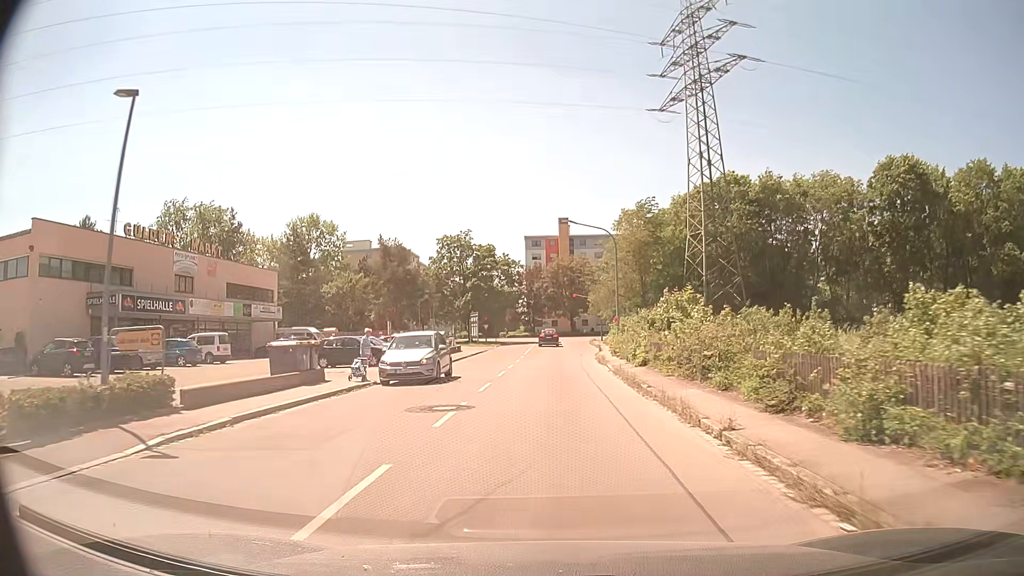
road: residential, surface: asphalt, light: Day
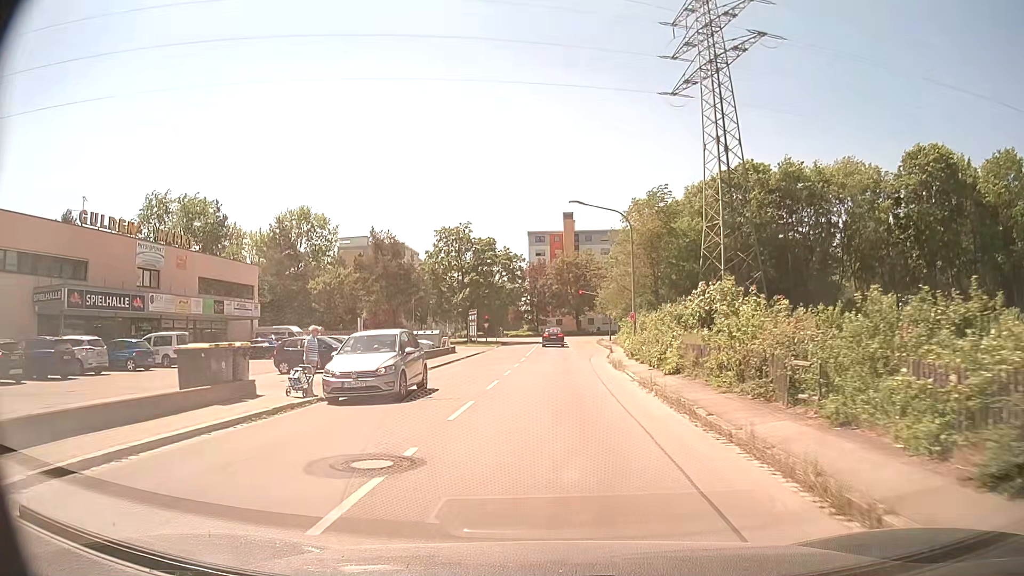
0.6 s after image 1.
(0.0, +5.5) m; -1°
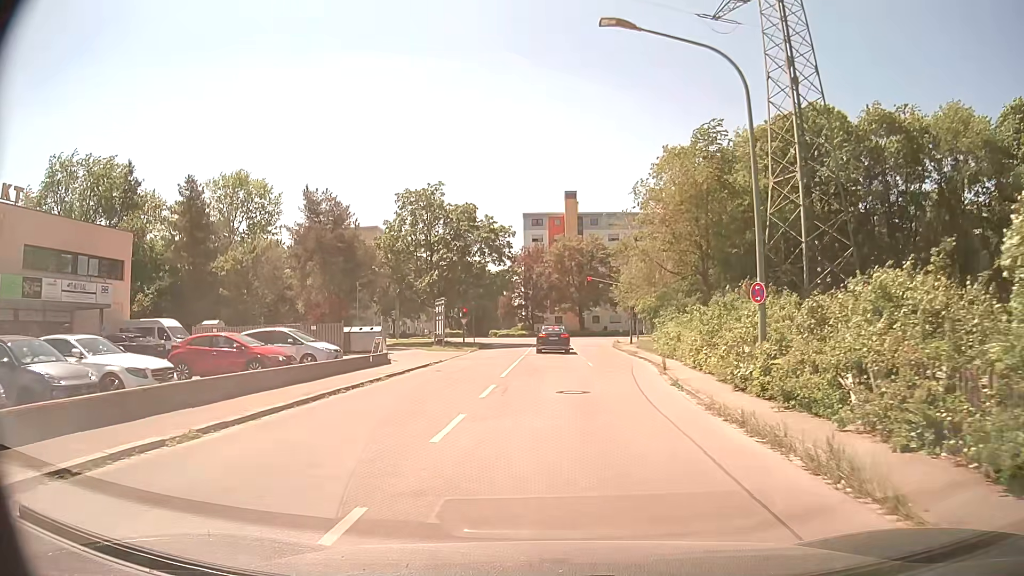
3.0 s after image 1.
(0.0, +20.0) m; 0°
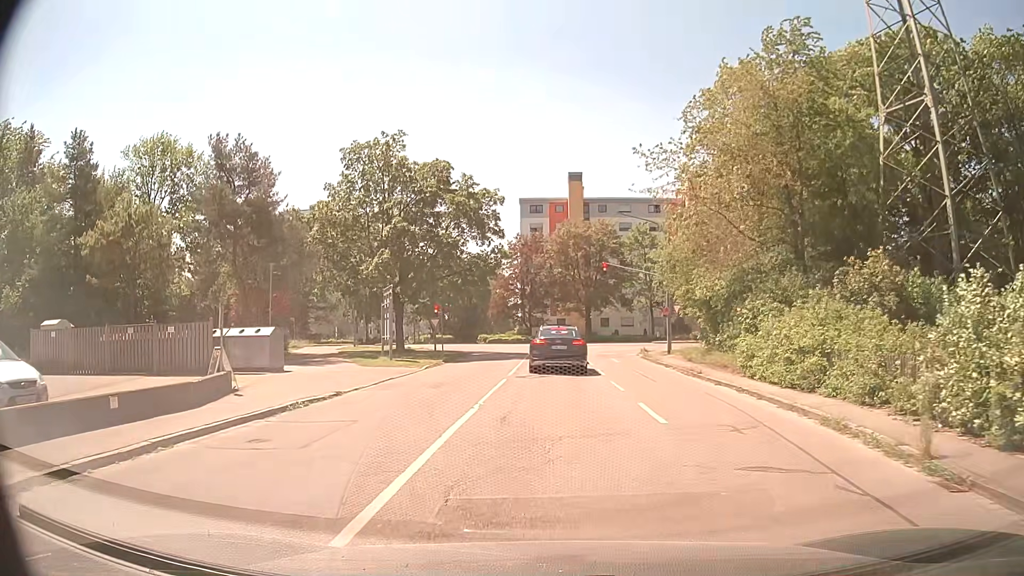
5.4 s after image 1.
(+0.1, +16.2) m; 0°
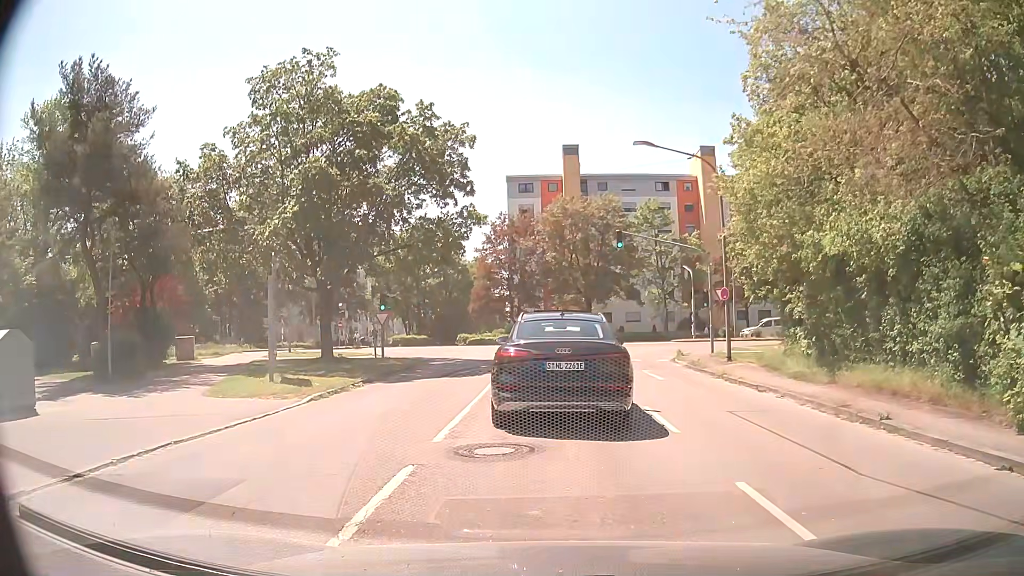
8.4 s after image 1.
(+0.1, +13.2) m; 0°
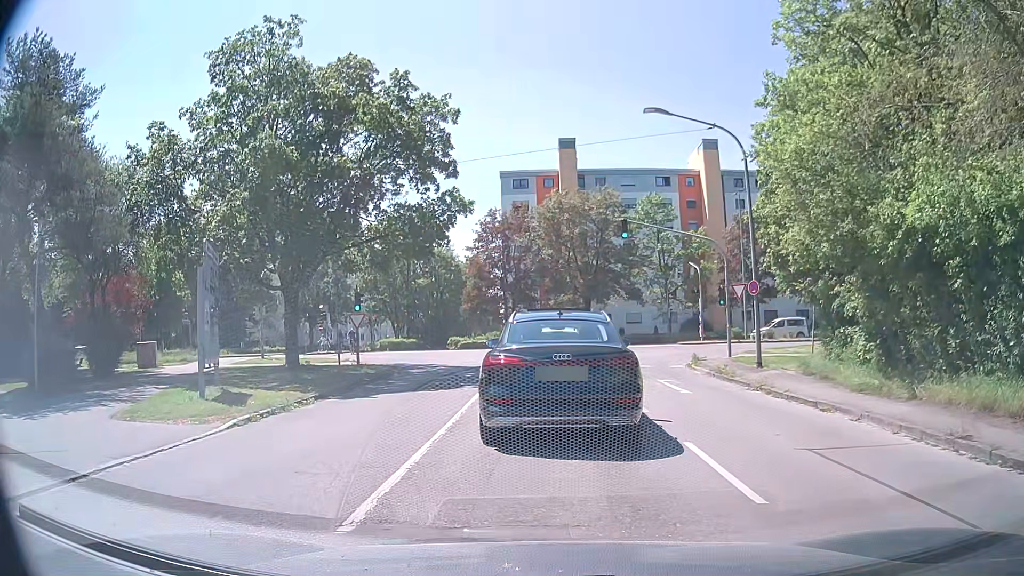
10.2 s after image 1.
(0.0, +3.8) m; -2°
(+1, +10) (+1, +20) (+1, +30) (+1, +40) (-2, +50) (-8, +57) (-18, +59) (-28, +60) (-38, +61) (-48, +61) m
